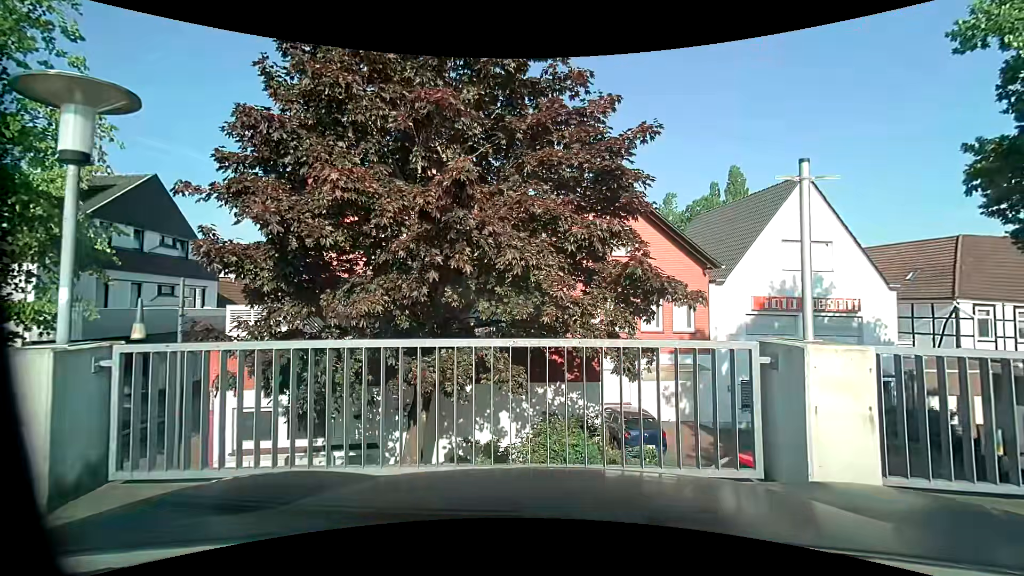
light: Day
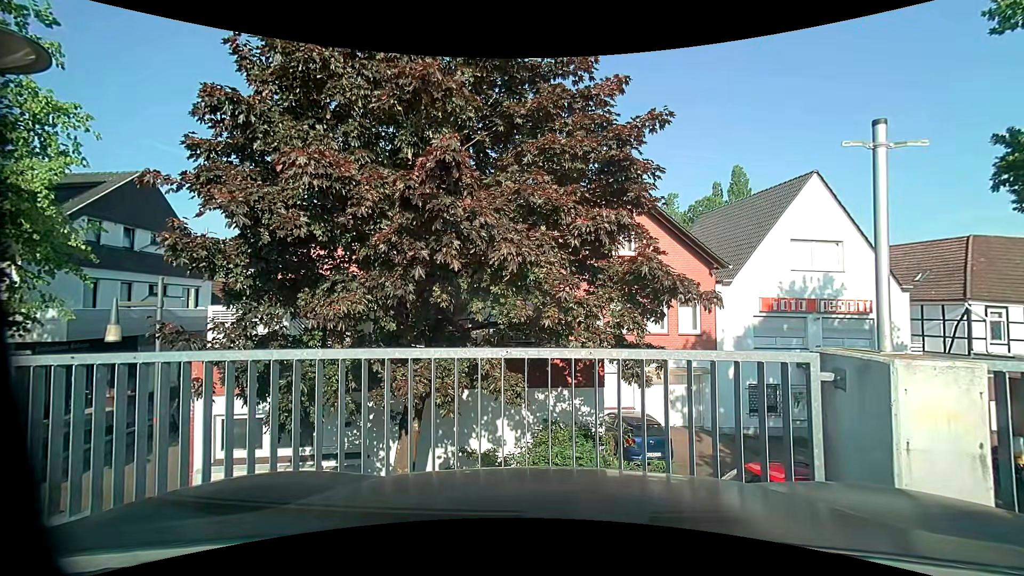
(0.0, +0.8) m; 0°
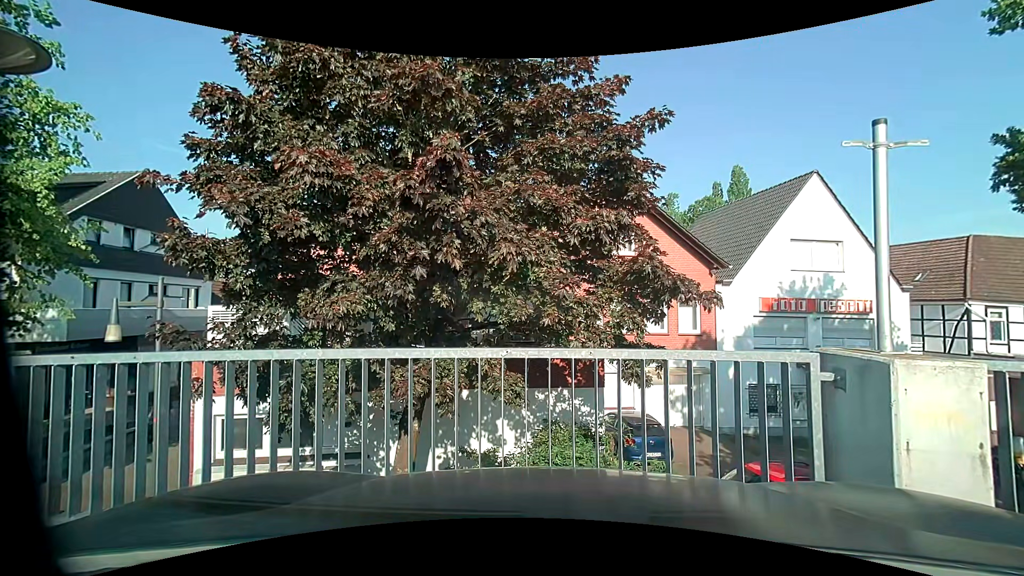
(0.0, 0.0) m; 0°
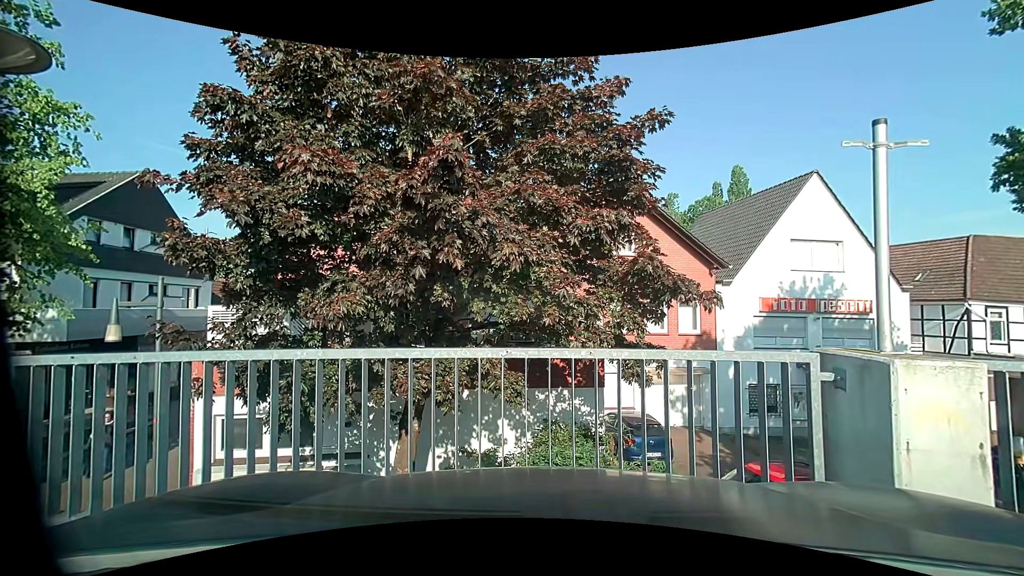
(0.0, 0.0) m; 0°
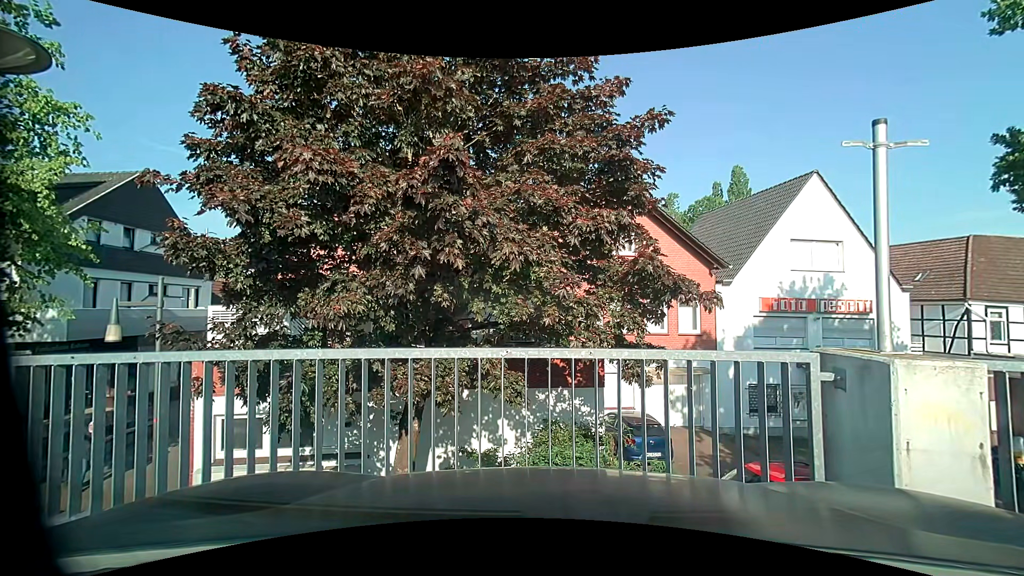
(0.0, 0.0) m; 0°
